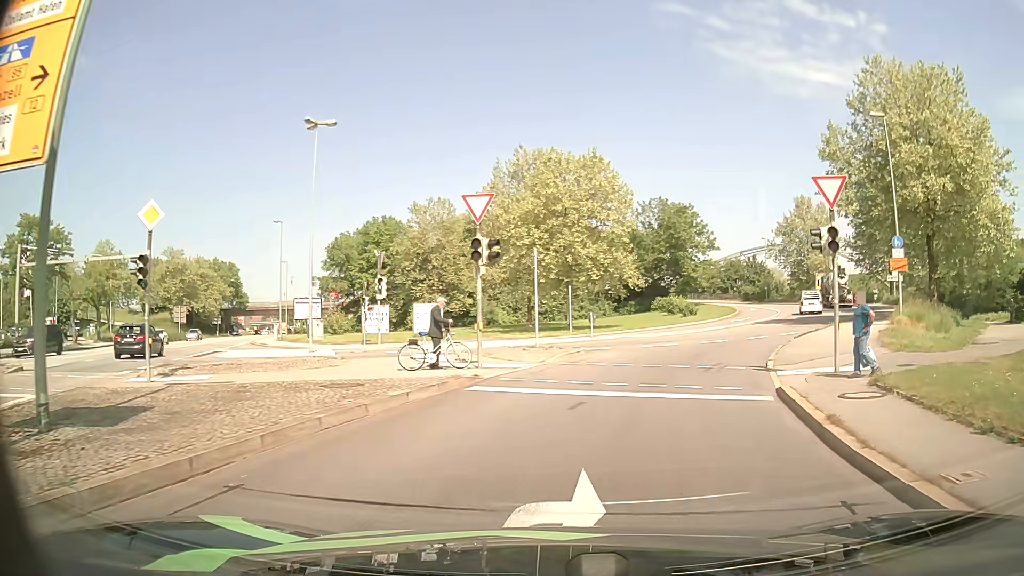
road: primary_link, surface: asphalt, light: Day
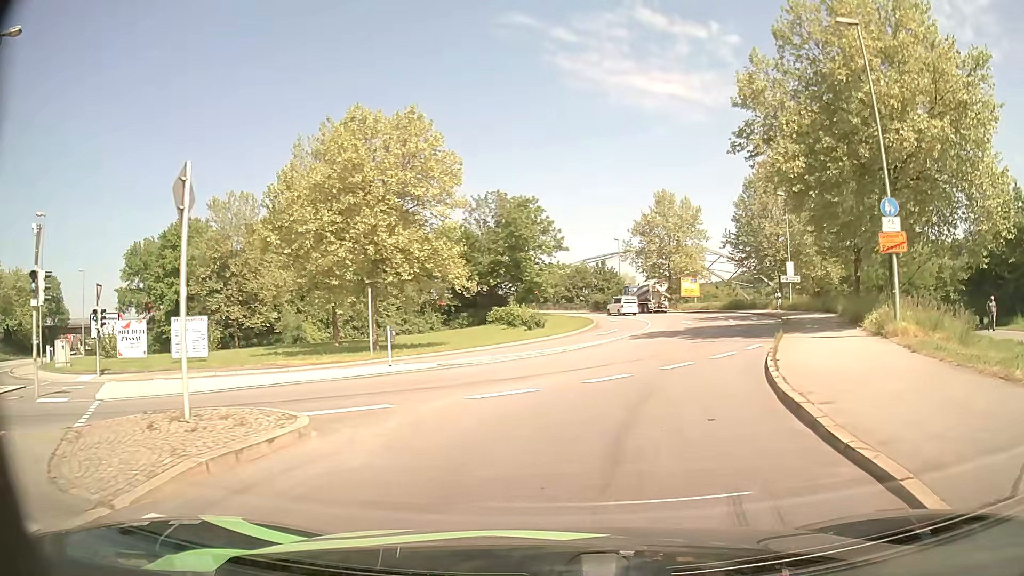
(+1.4, +13.1) m; +13°
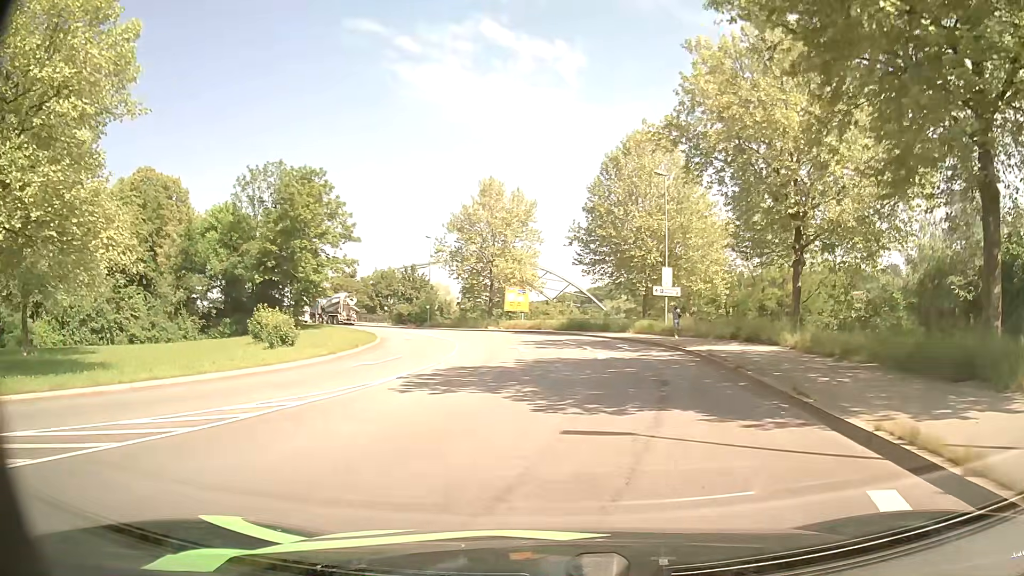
(+2.5, +18.0) m; +15°
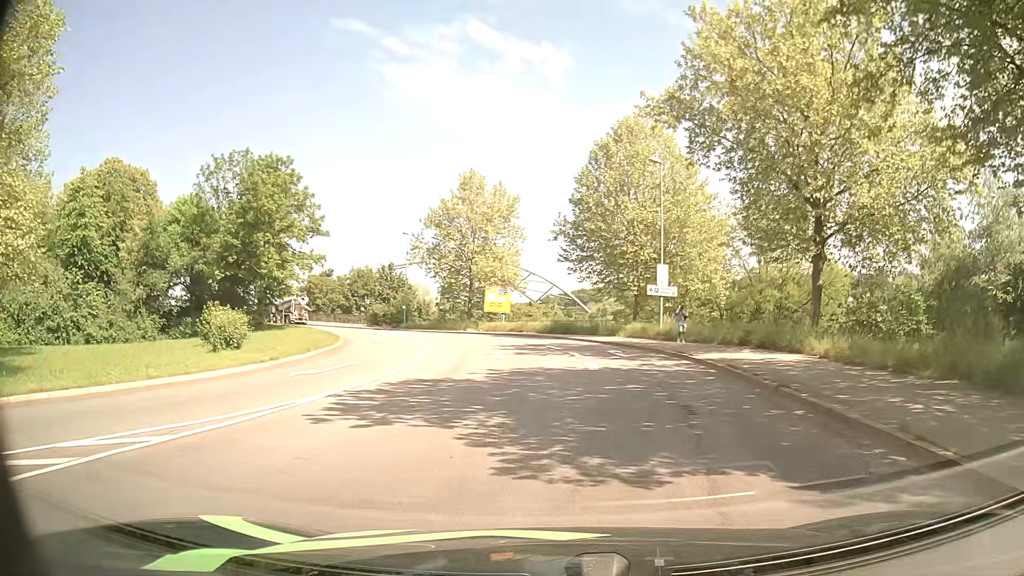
(0.0, +4.2) m; +1°
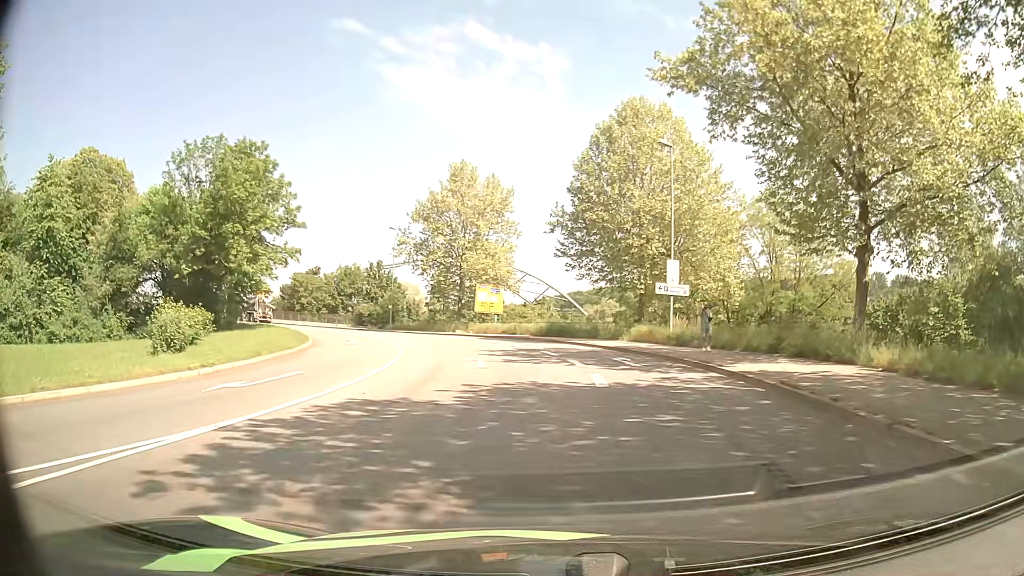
(0.0, +4.4) m; 0°
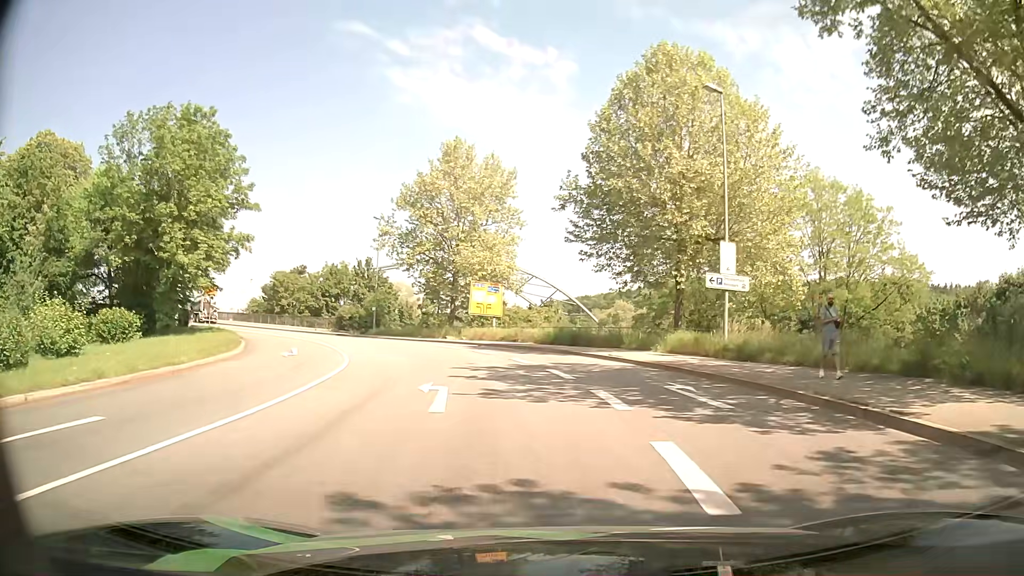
(0.0, +9.2) m; 0°
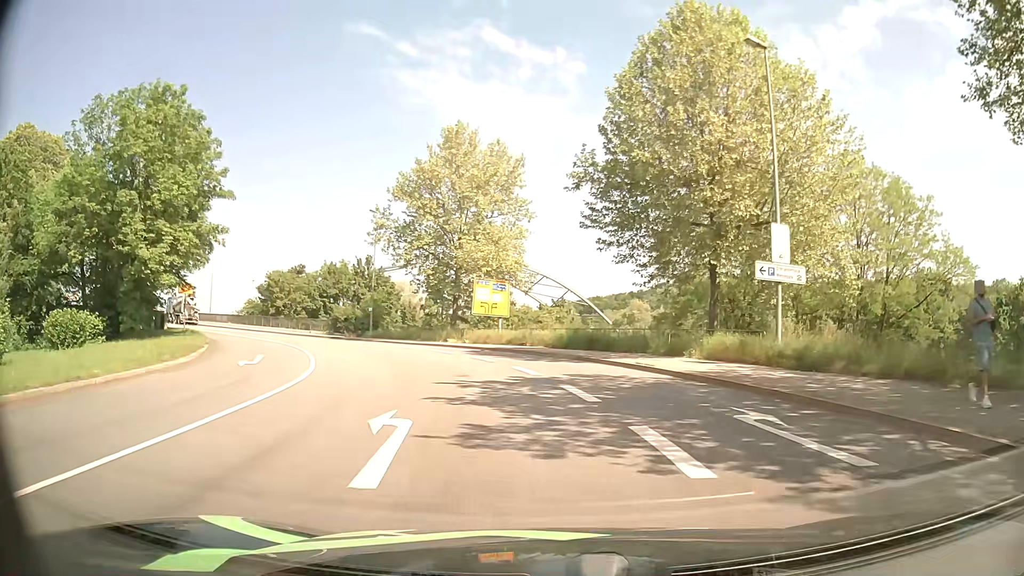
(0.0, +4.7) m; -1°
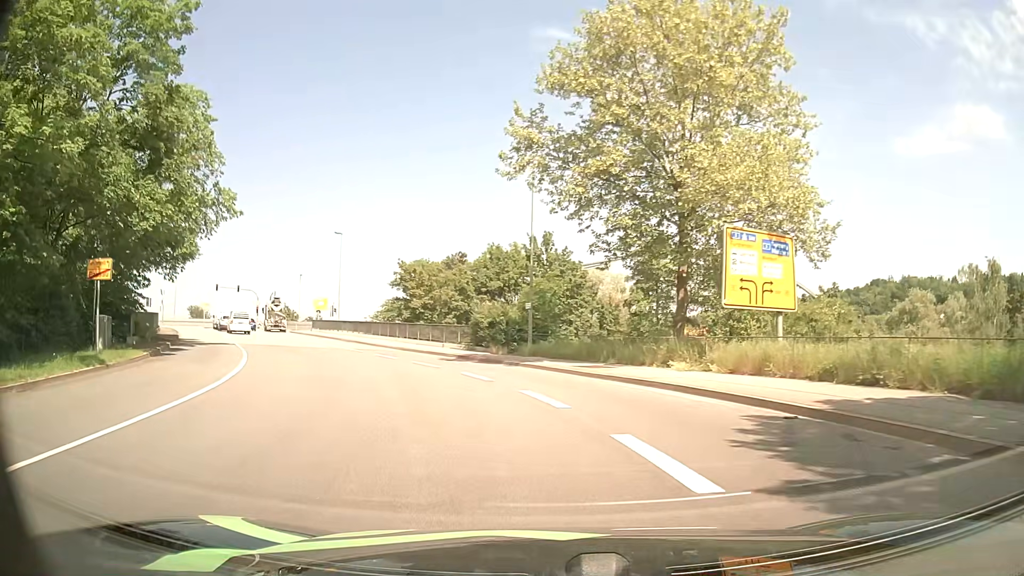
(-3.2, +23.4) m; -18°
